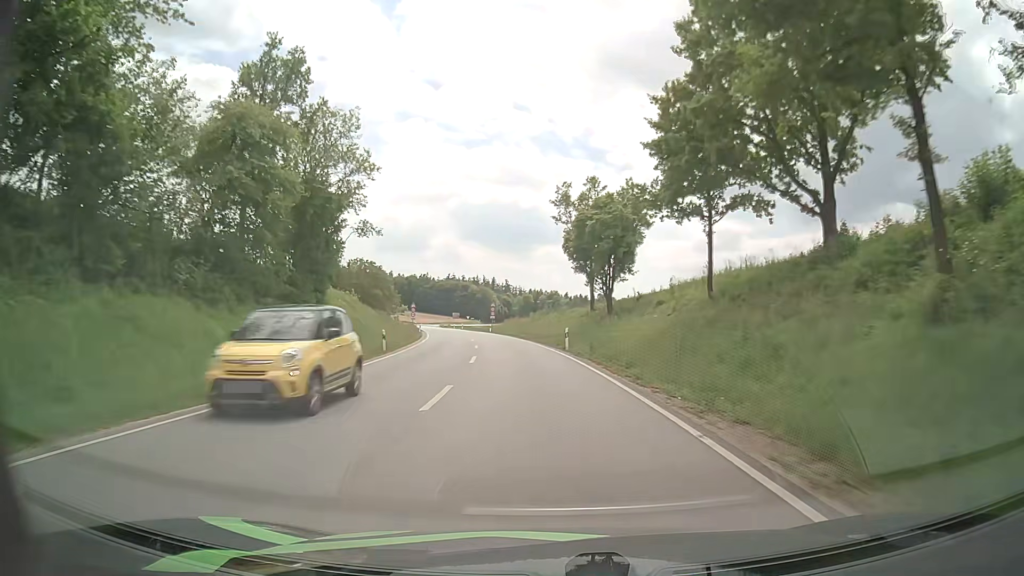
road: secondary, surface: asphalt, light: Day
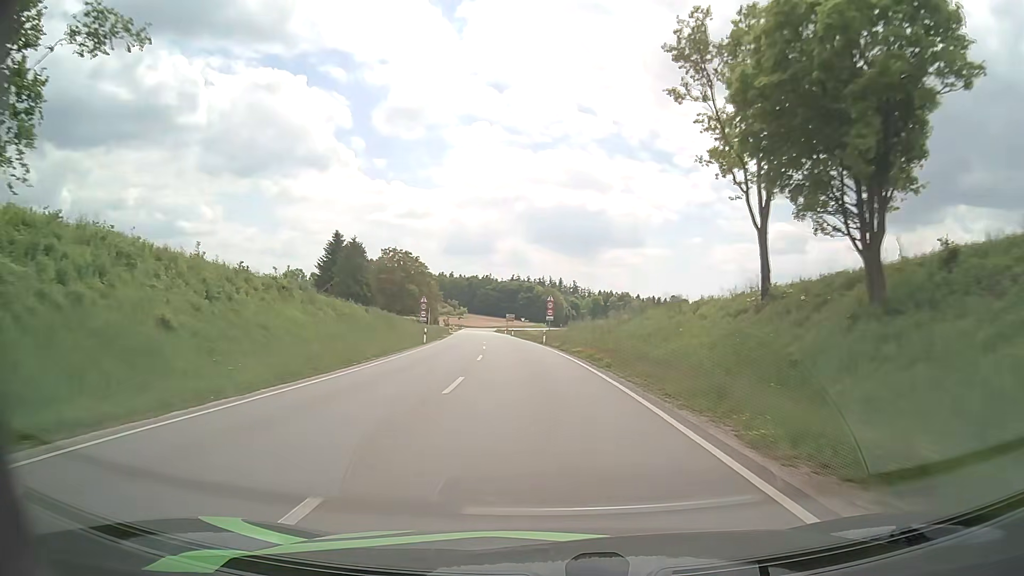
(-1.6, +33.4) m; -6°
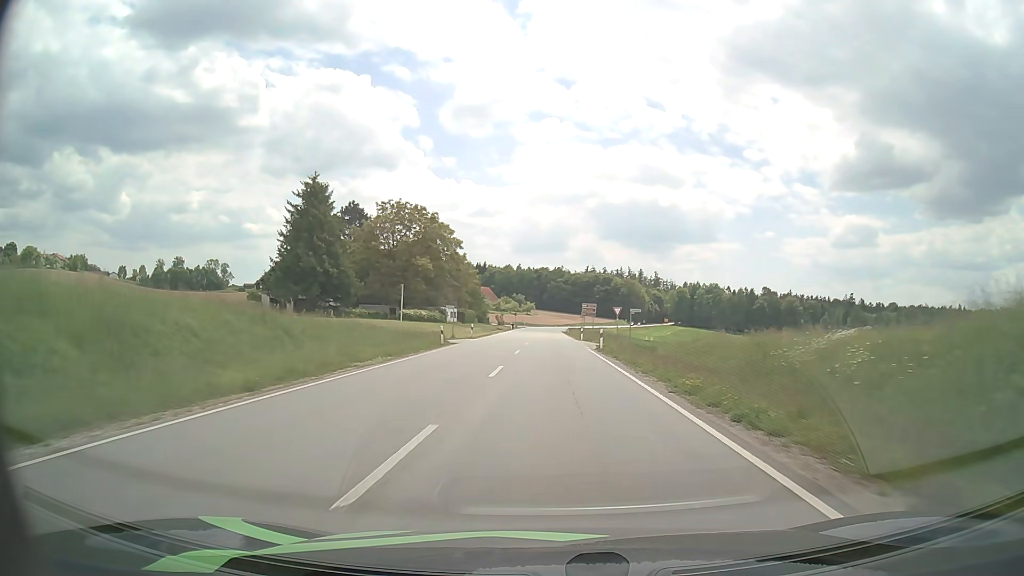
(-3.6, +56.3) m; -6°
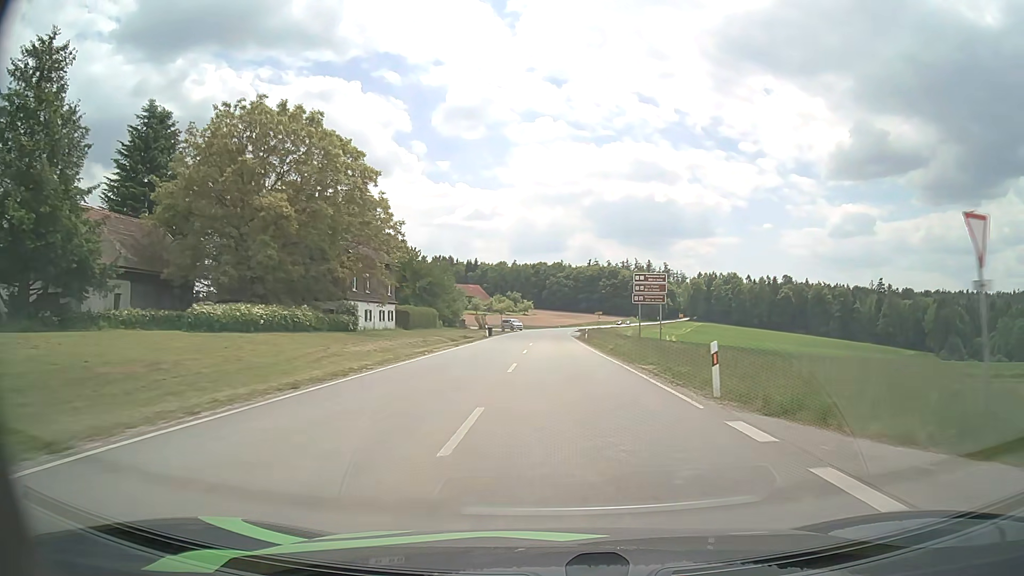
(-0.3, +46.0) m; 0°
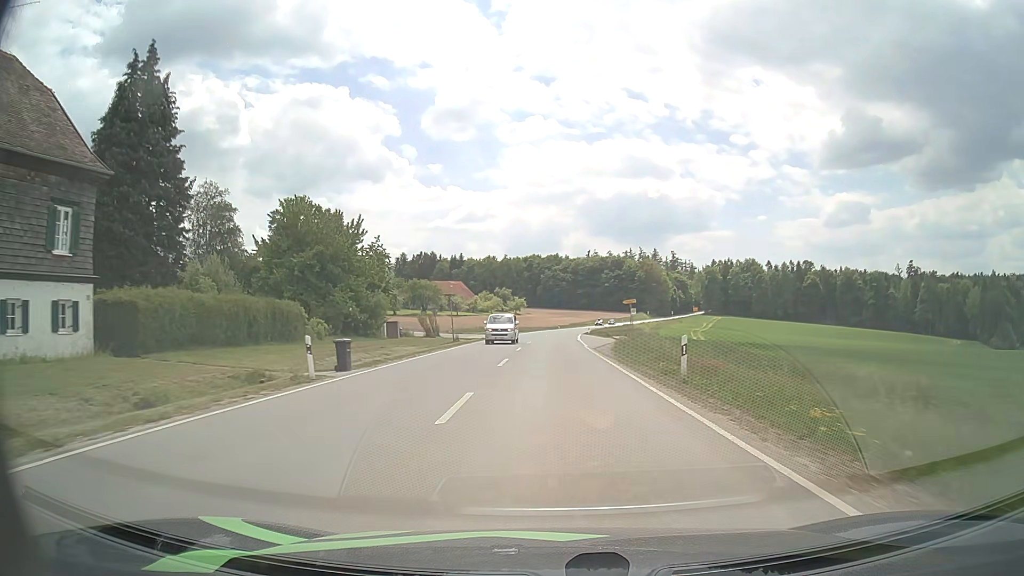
(+0.3, +45.7) m; 0°
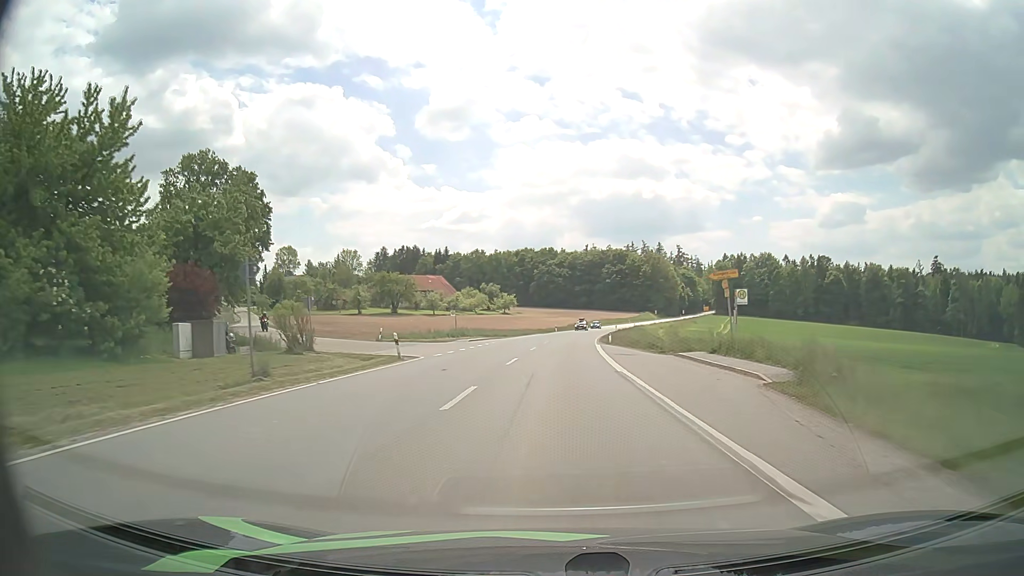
(+0.1, +34.3) m; 0°
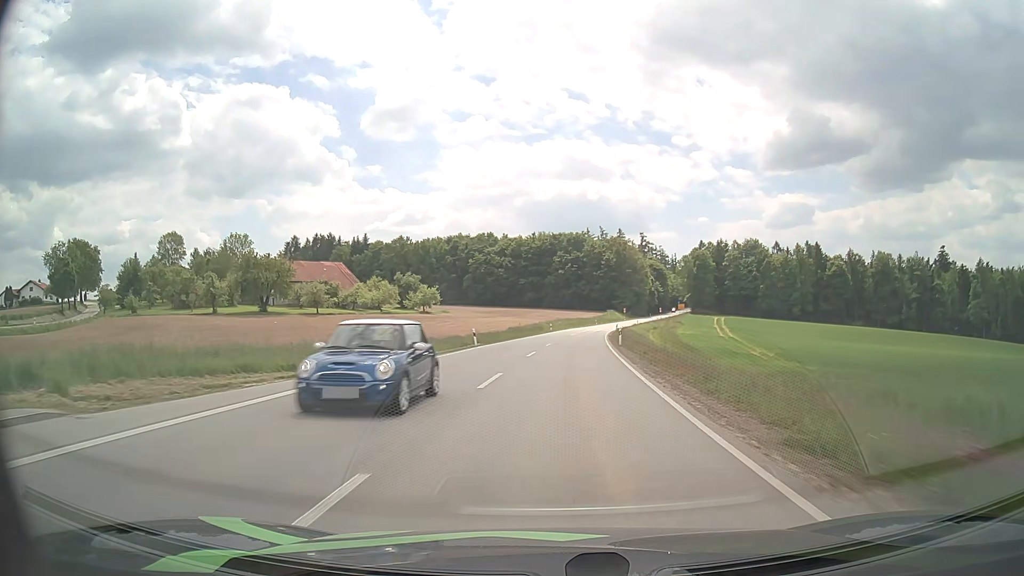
(+1.8, +56.4) m; +4°
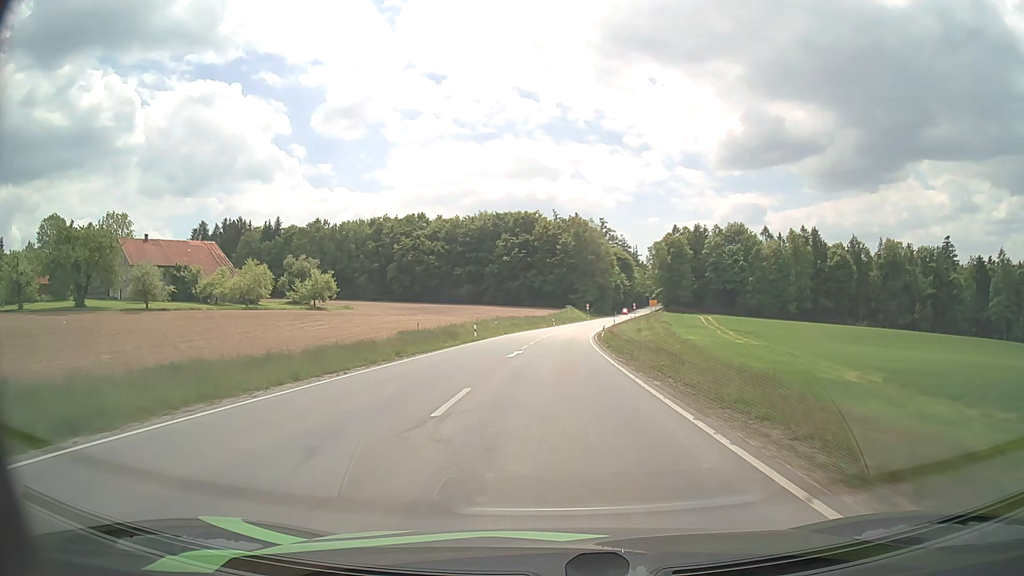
(+1.8, +43.9) m; +4°
(0, +10) (0, +20) (+1, +30) (+1, +40) (+2, +50) (+2, +60) (+3, +70) (+4, +80) (+6, +90) (+7, +100) m
